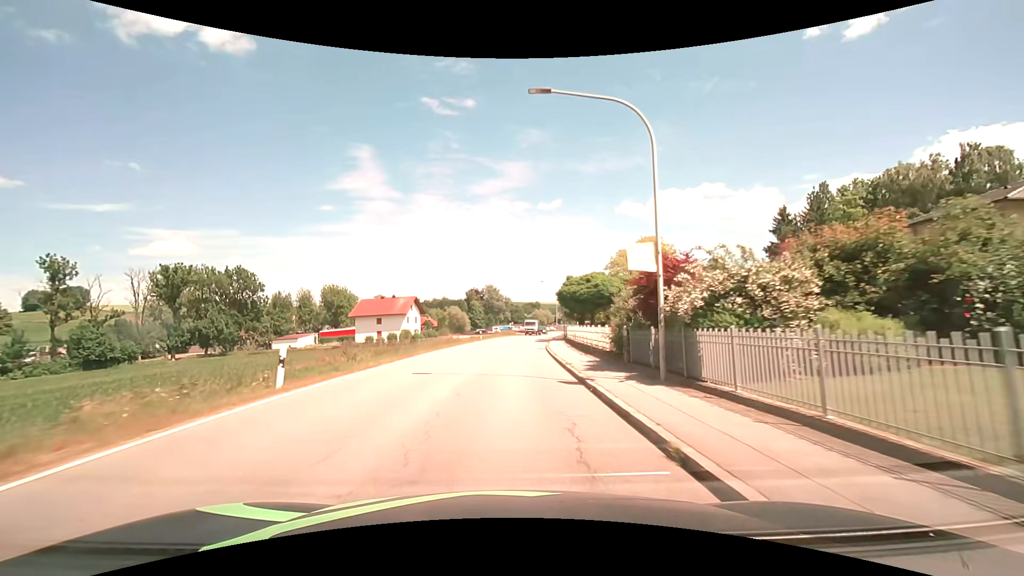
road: secondary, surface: asphalt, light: Day
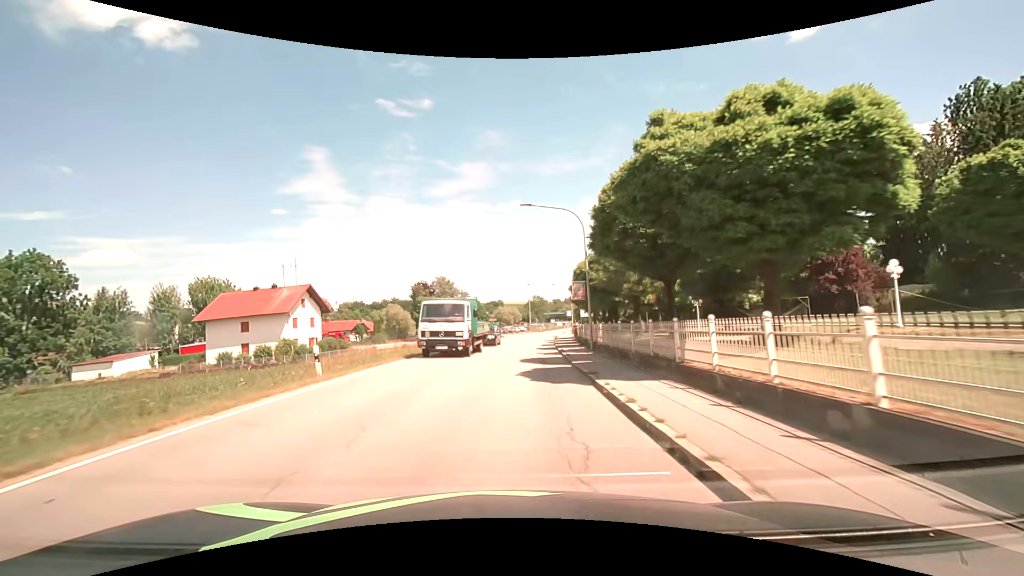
(+1.2, +39.6) m; +4°
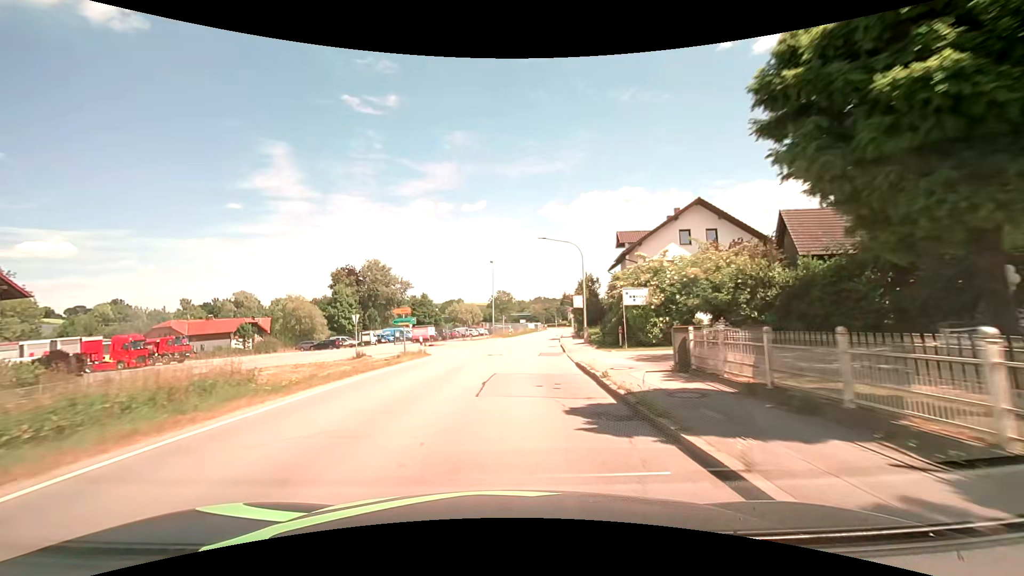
(+1.7, +39.5) m; +4°
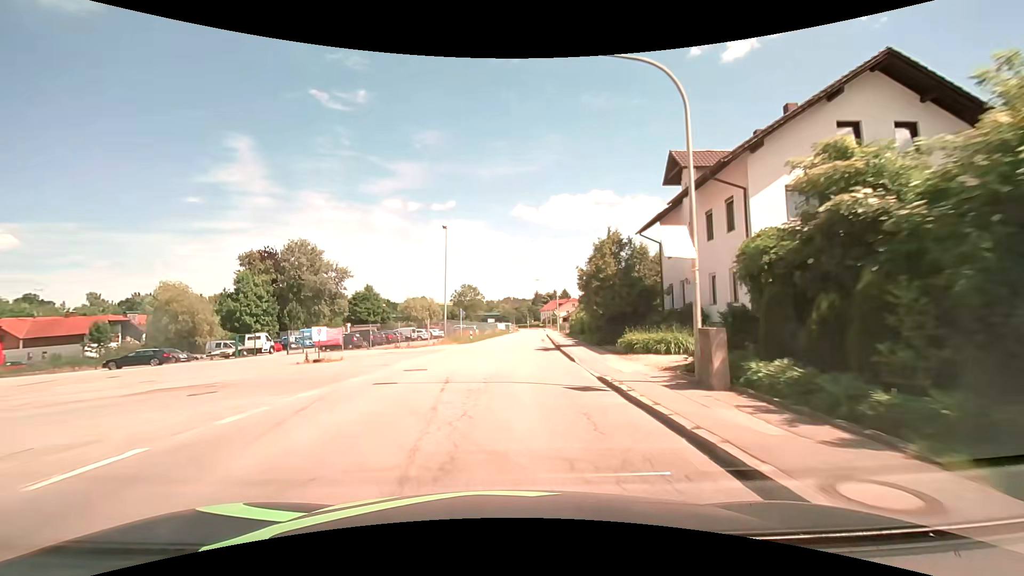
(+0.8, +23.7) m; +4°
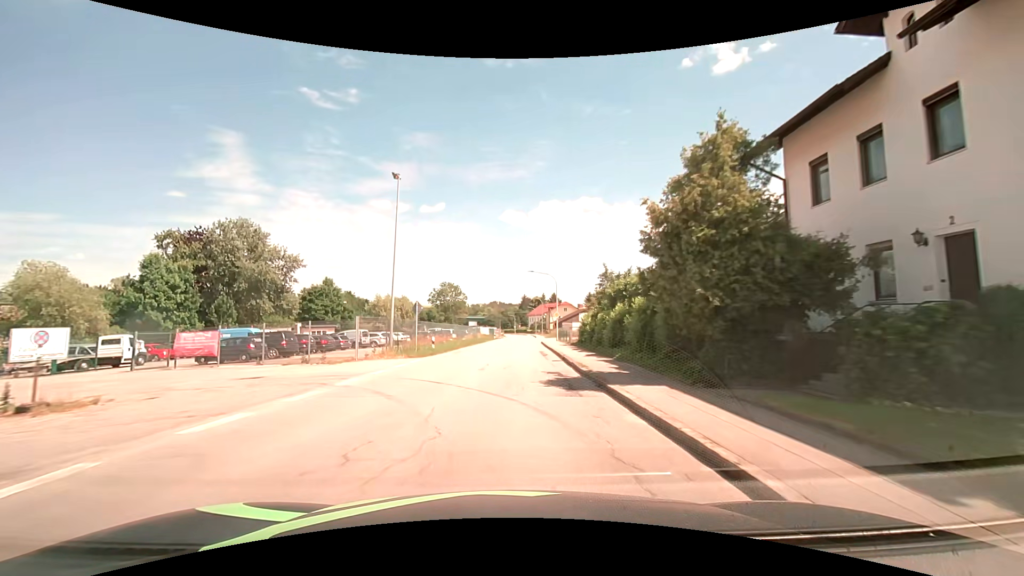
(+0.2, +15.8) m; +2°
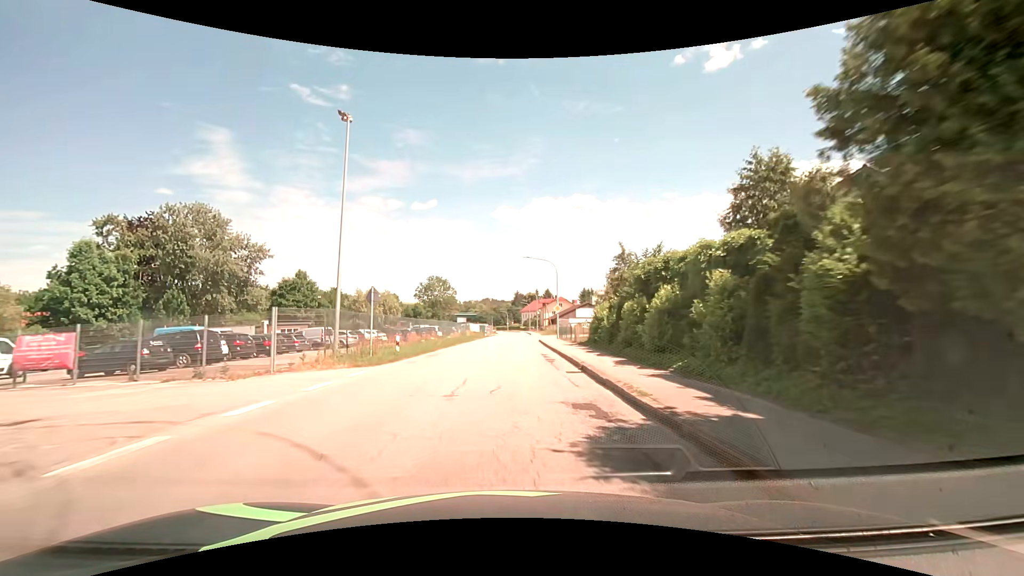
(0.0, +7.9) m; +1°
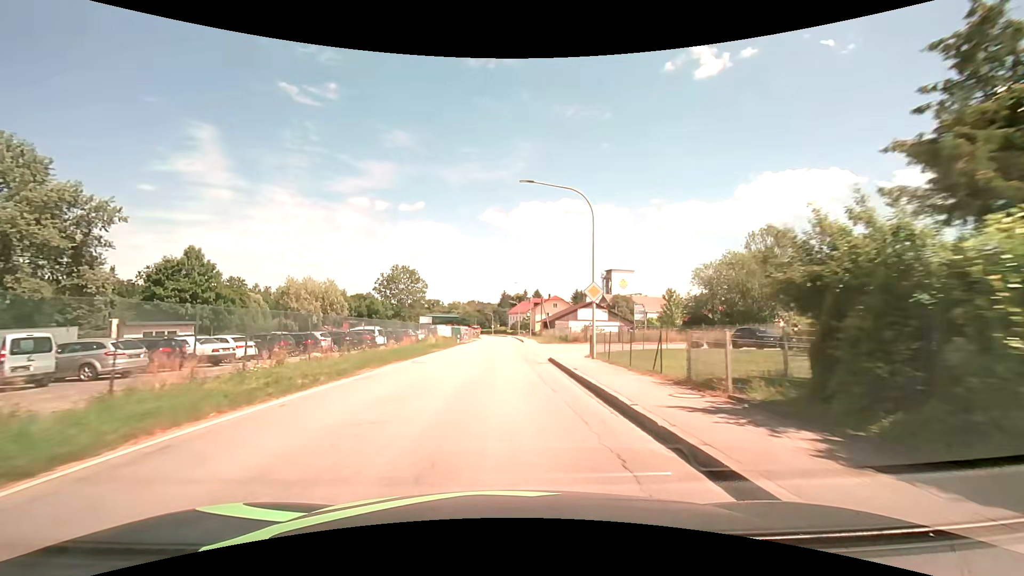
(+0.4, +23.7) m; +2°
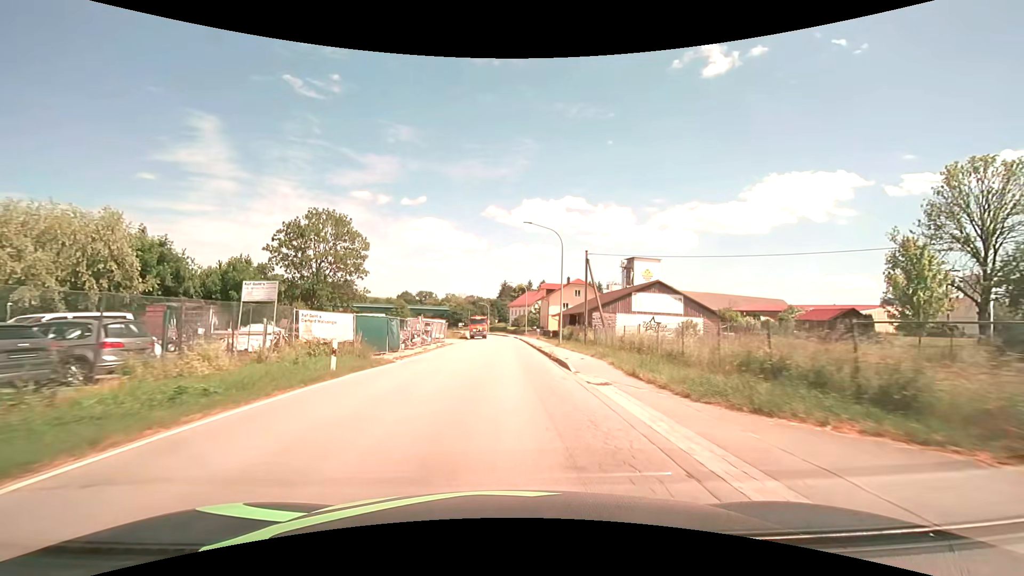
(0.0, +39.6) m; 0°
(0, +10) (0, +20) (0, +30) (0, +40) (0, +50) (0, +60) (-1, +70) (-1, +80) (-2, +90) (-4, +100) m
